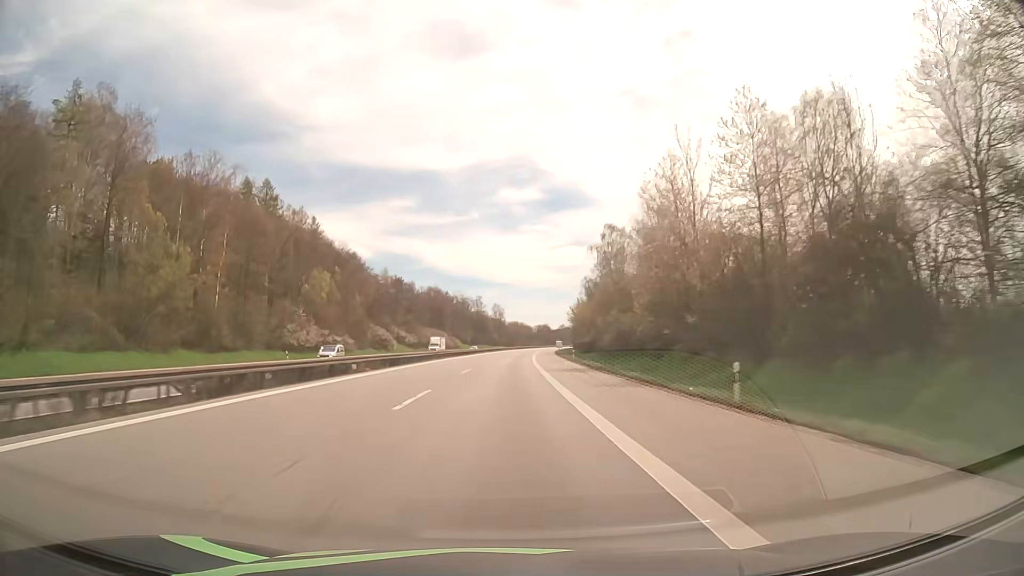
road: motorway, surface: asphalt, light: Day
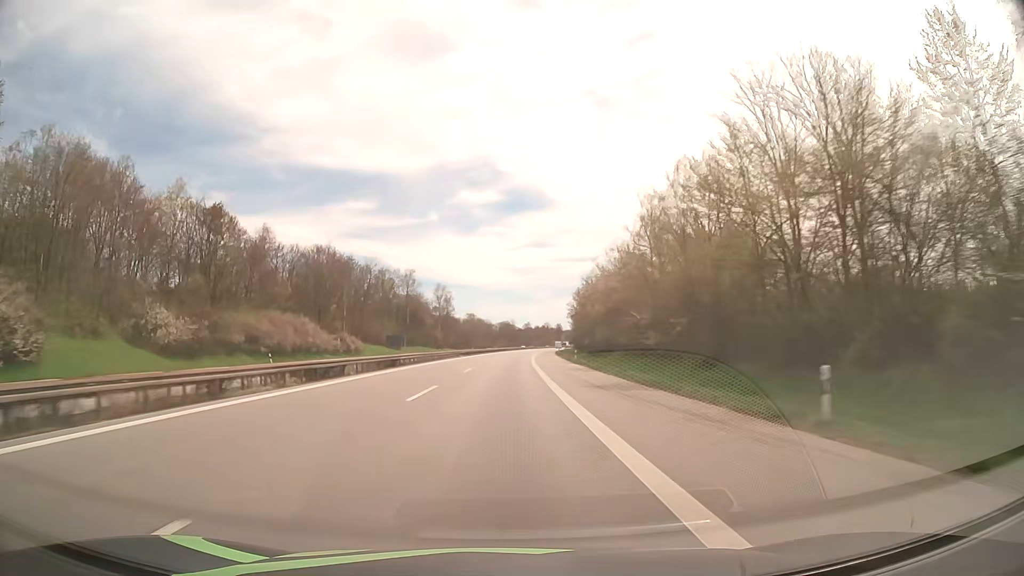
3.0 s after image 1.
(+3.2, +104.5) m; +4°
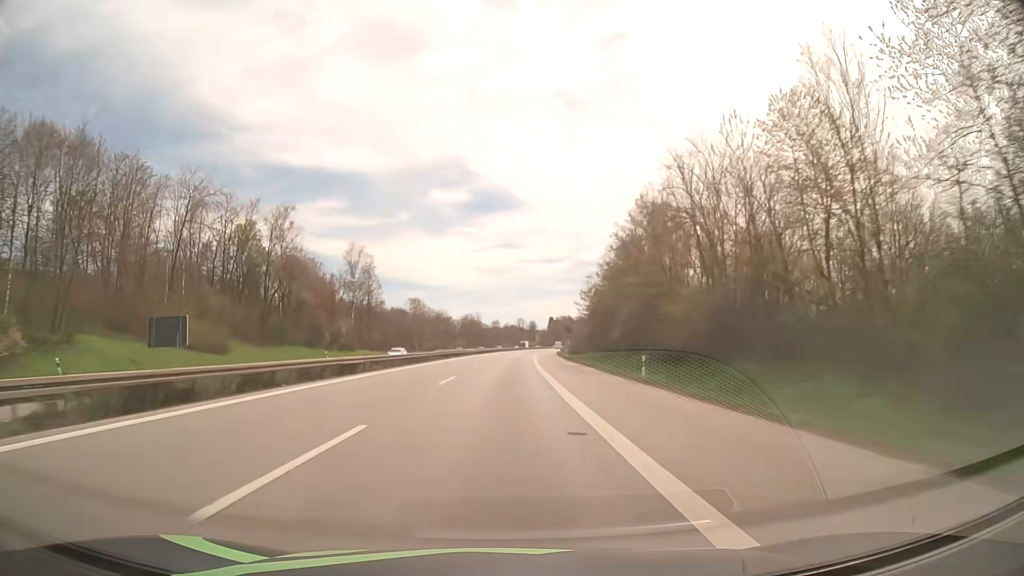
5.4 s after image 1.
(+1.8, +83.3) m; +3°
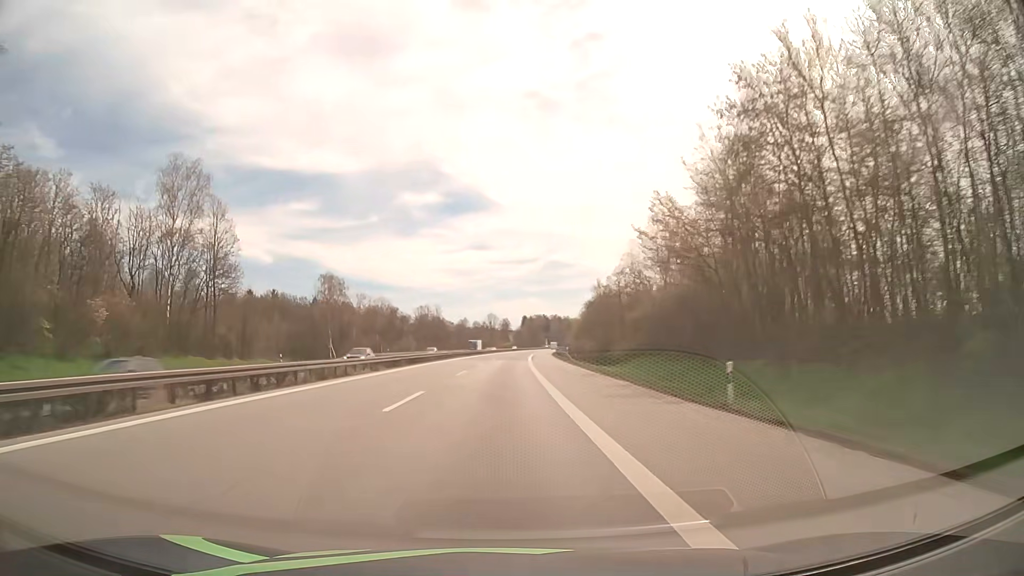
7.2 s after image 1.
(+1.4, +62.5) m; +2°
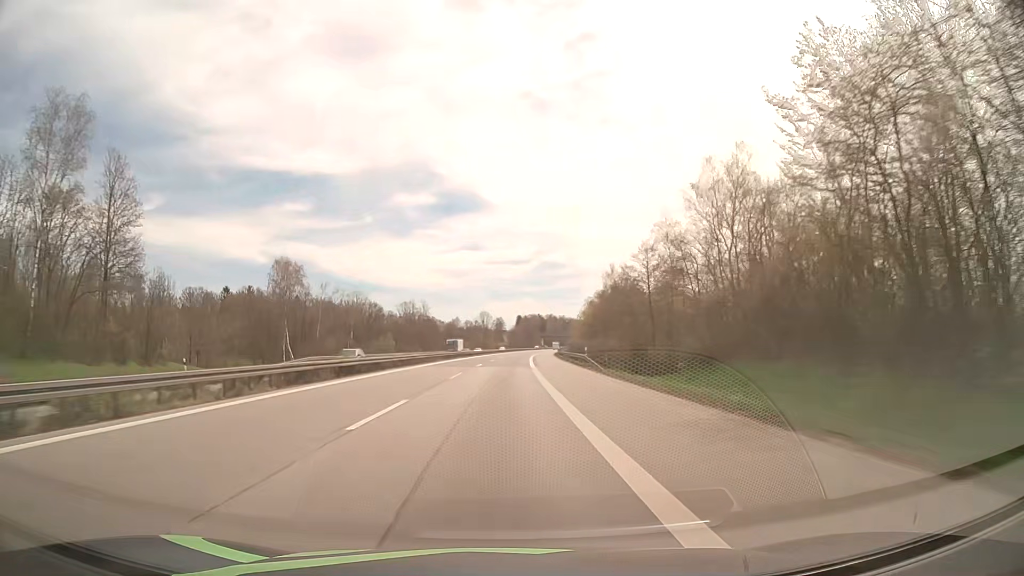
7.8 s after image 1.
(+0.1, +20.8) m; 0°
(0, +10) (0, +20) (0, +30) (+1, +40) (+1, +50) (+1, +60) (+2, +70) (+2, +80) (+3, +90) (+3, +100) m
